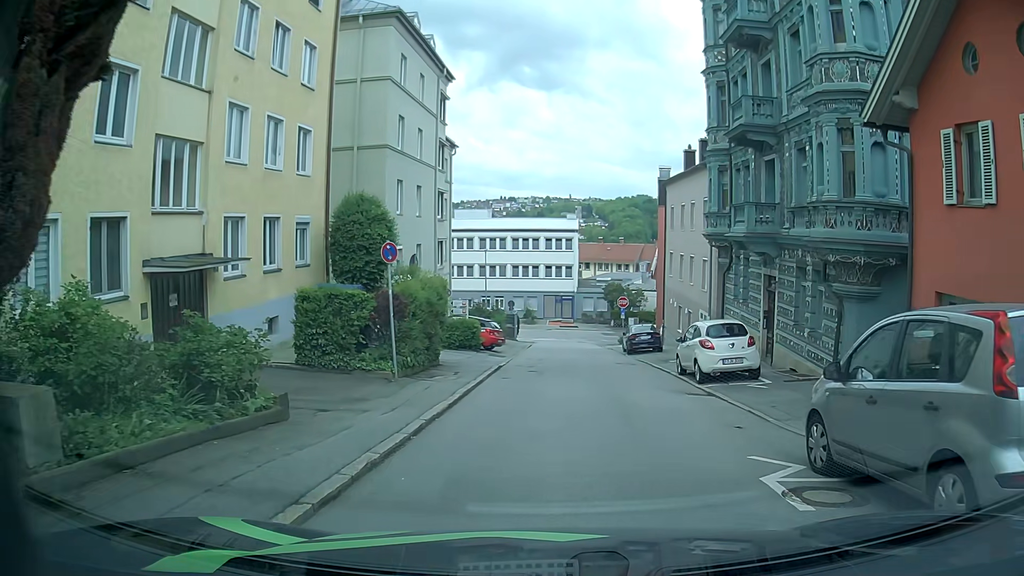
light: Day
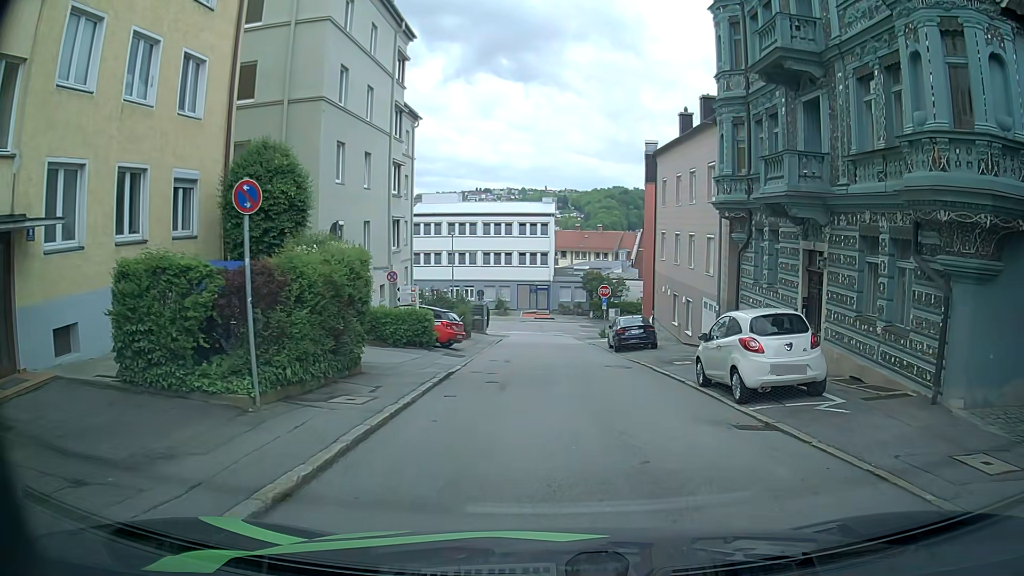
(+0.1, +5.6) m; +1°
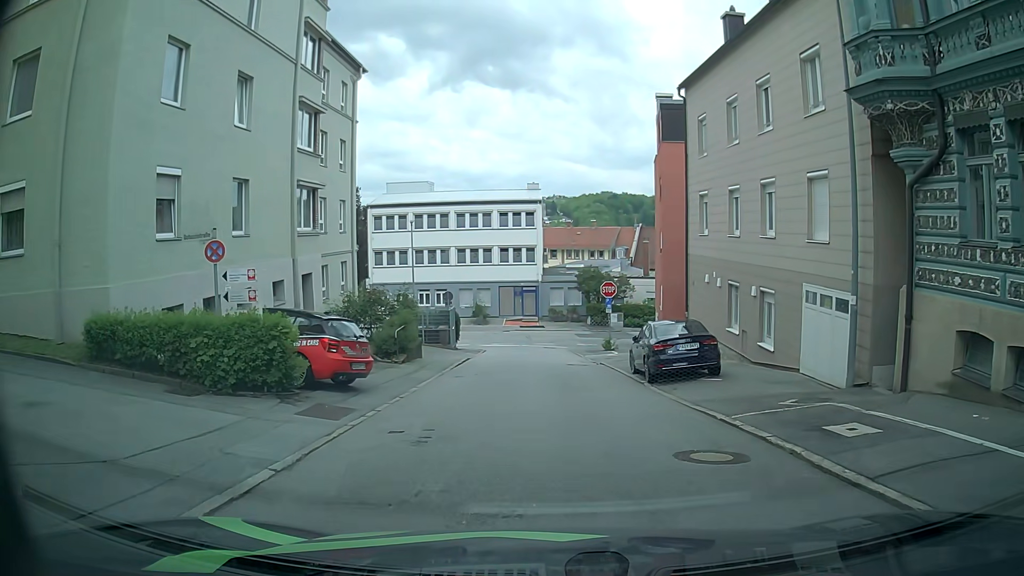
(+0.2, +11.8) m; -1°
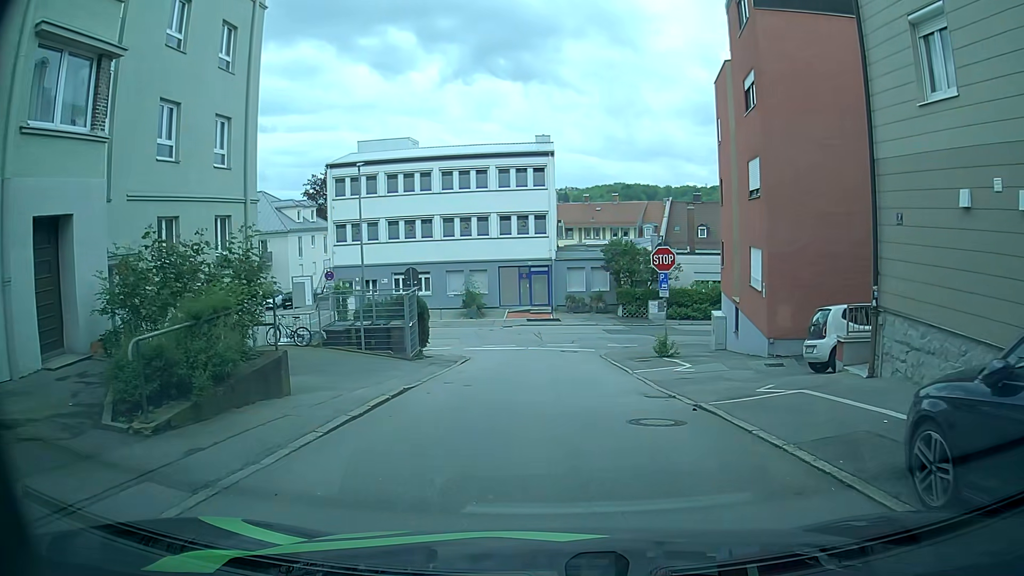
(0.0, +14.4) m; 0°
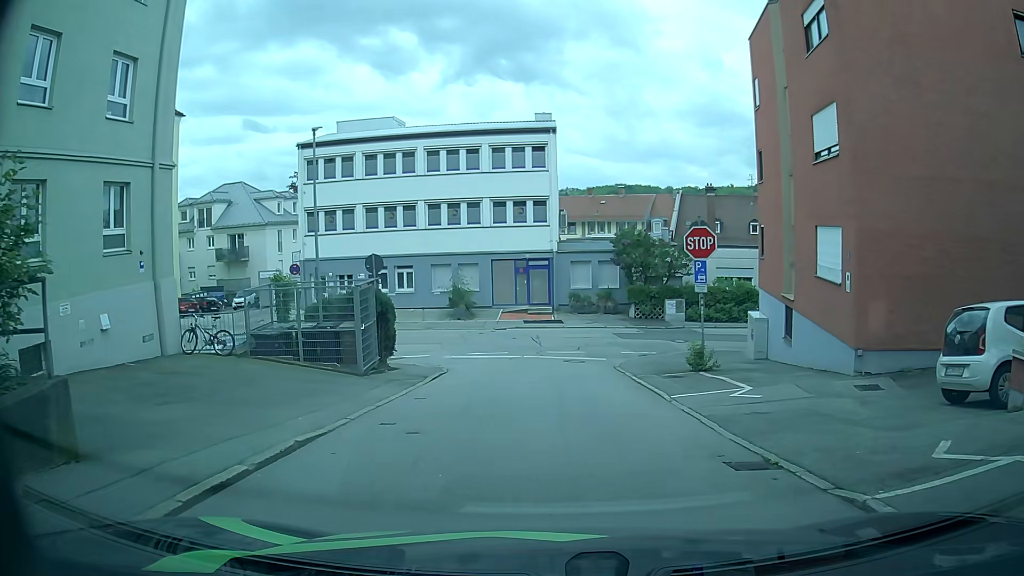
(0.0, +5.8) m; -1°
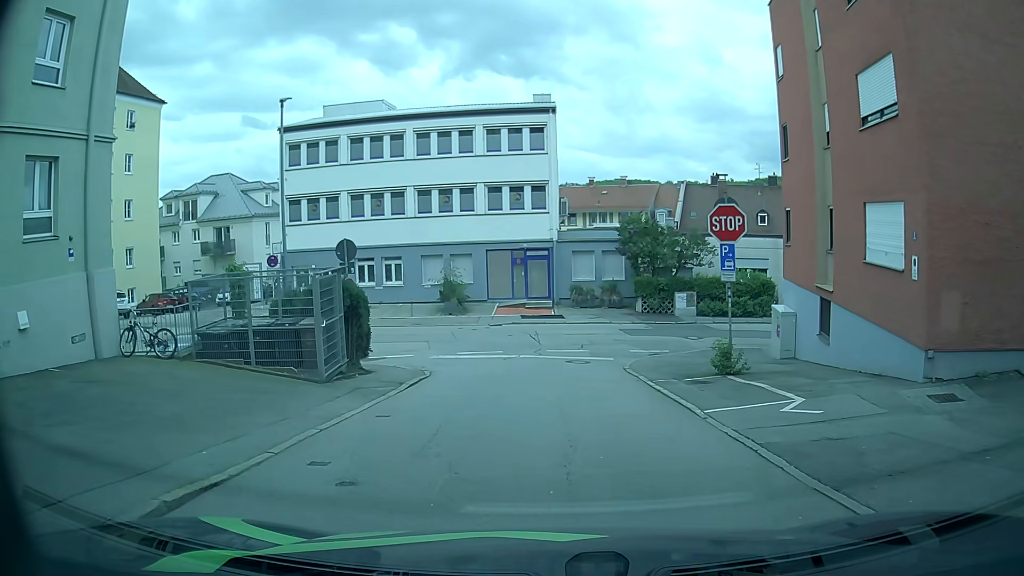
(0.0, +2.9) m; 0°
